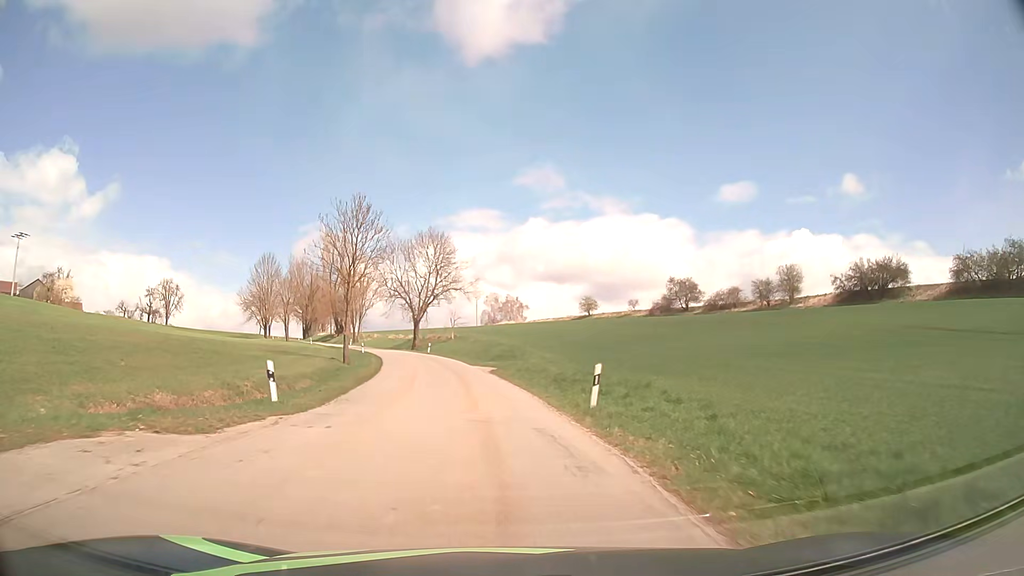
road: tertiary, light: Day
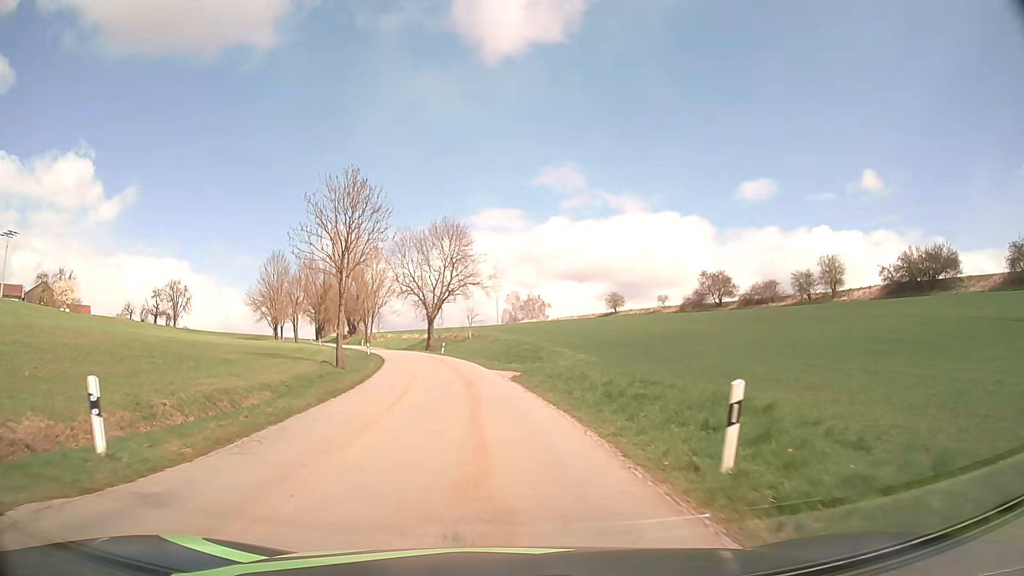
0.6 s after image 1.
(-0.1, +7.9) m; -2°
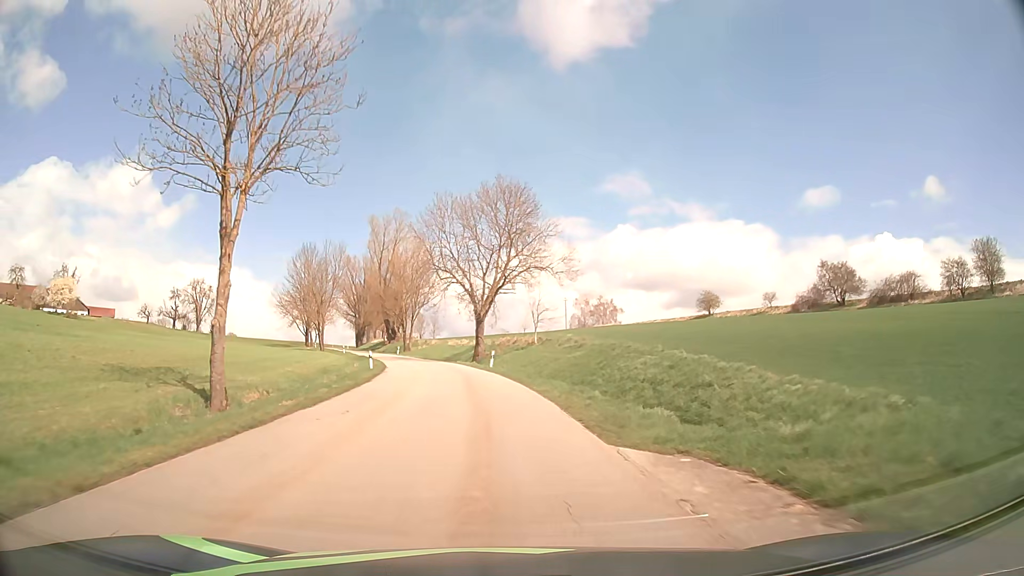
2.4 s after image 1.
(-1.2, +24.5) m; -5°
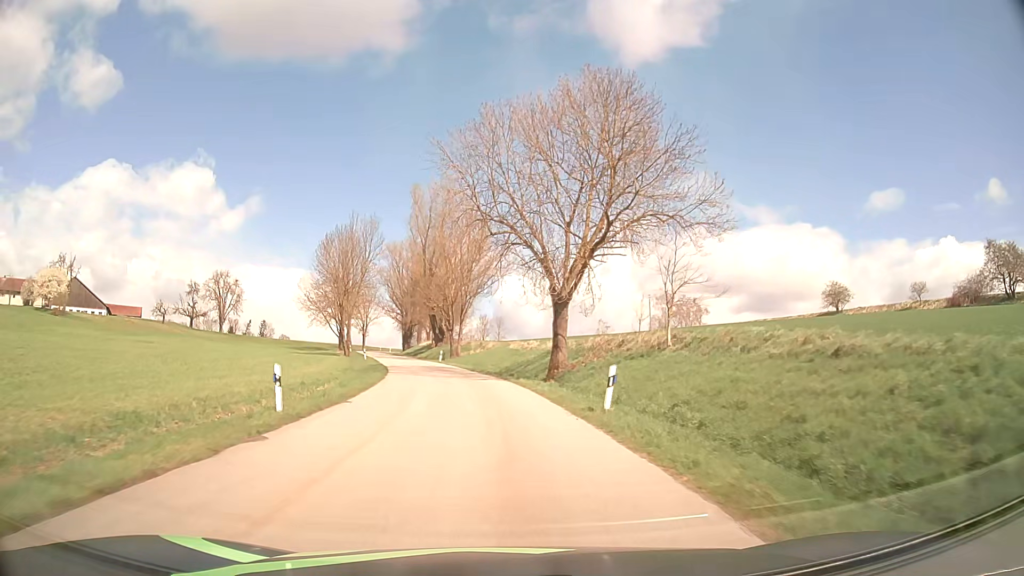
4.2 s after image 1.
(-1.5, +25.4) m; -6°
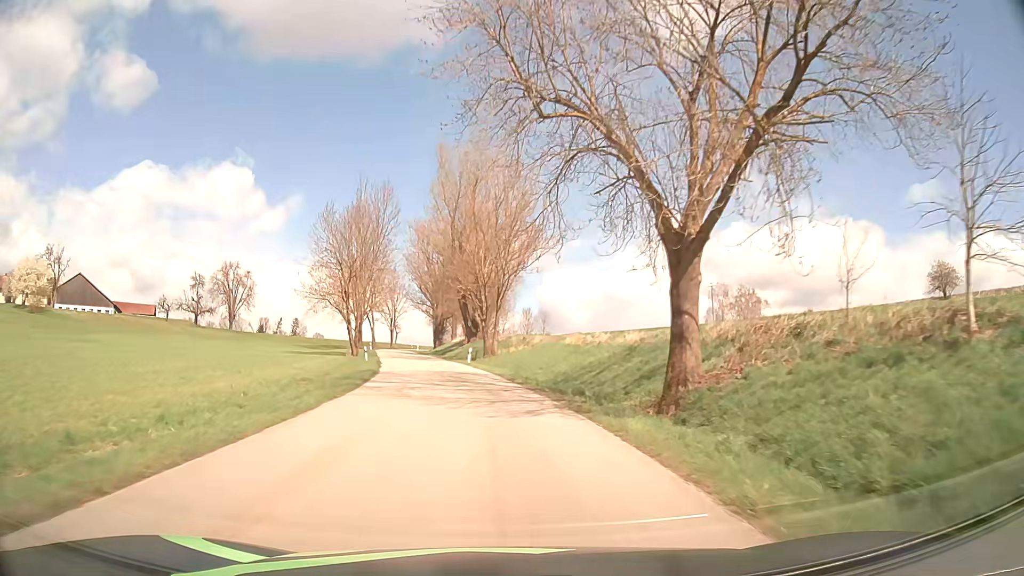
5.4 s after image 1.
(-0.5, +17.5) m; -4°
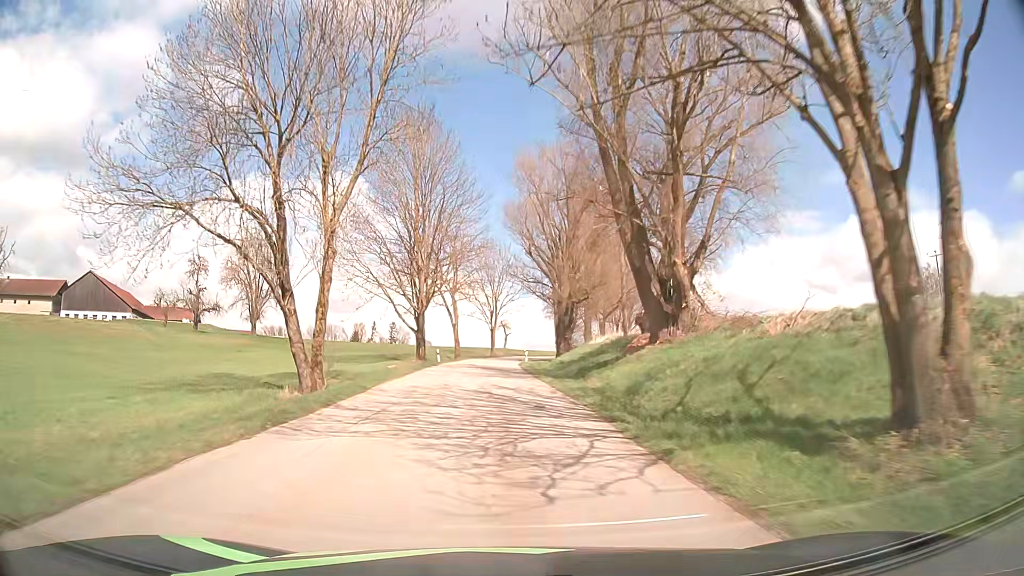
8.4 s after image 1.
(-4.4, +45.3) m; -10°
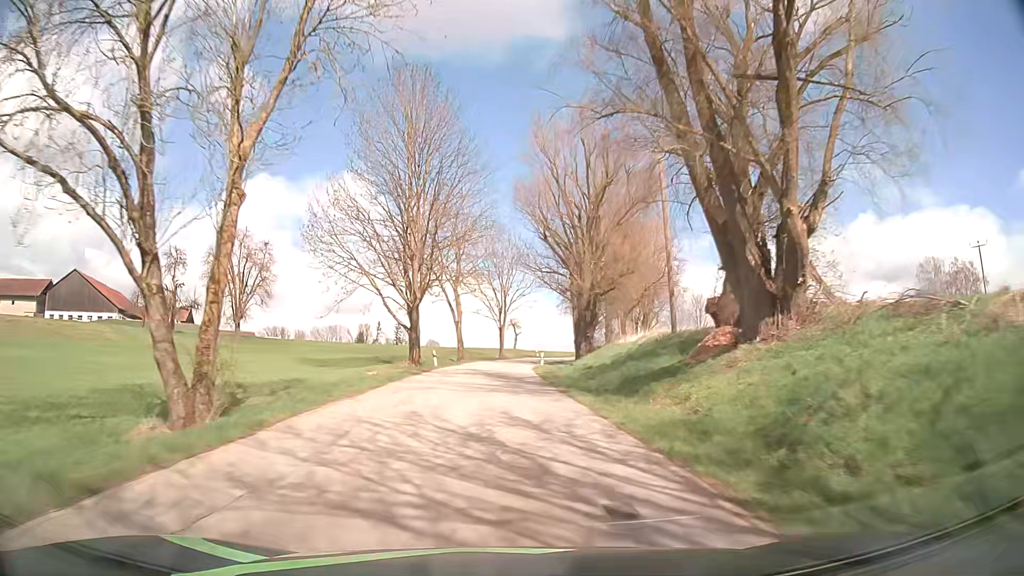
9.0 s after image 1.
(-0.1, +9.3) m; -1°
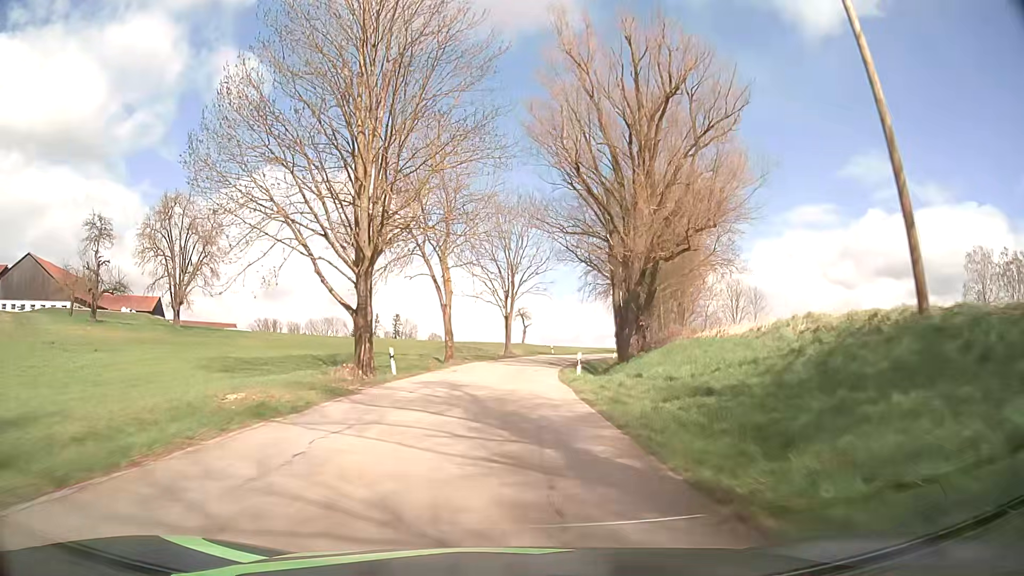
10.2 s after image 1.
(-0.1, +18.5) m; -1°
(0, +10) (0, +20) (+1, +30) (+2, +40) (+3, +50) (+6, +60) (+8, +69) (+12, +79) (+16, +88) (+20, +97) m
